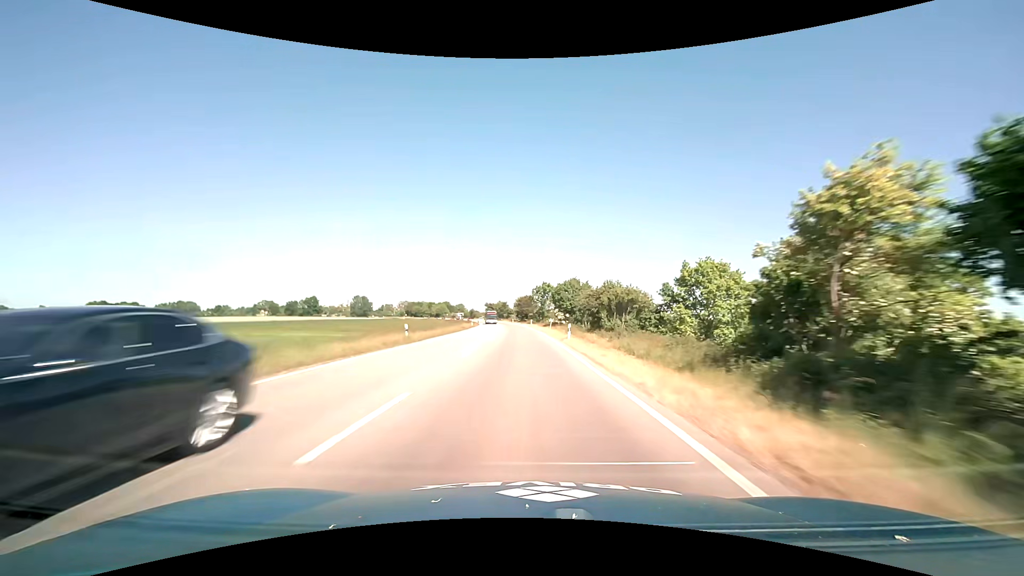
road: primary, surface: asphalt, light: Day
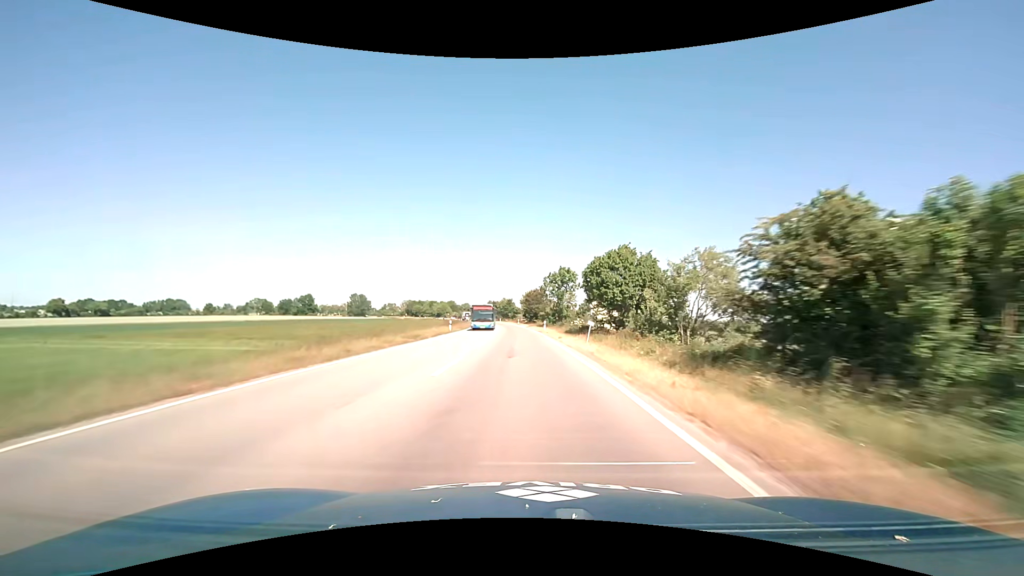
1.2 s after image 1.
(-0.2, +29.5) m; -1°
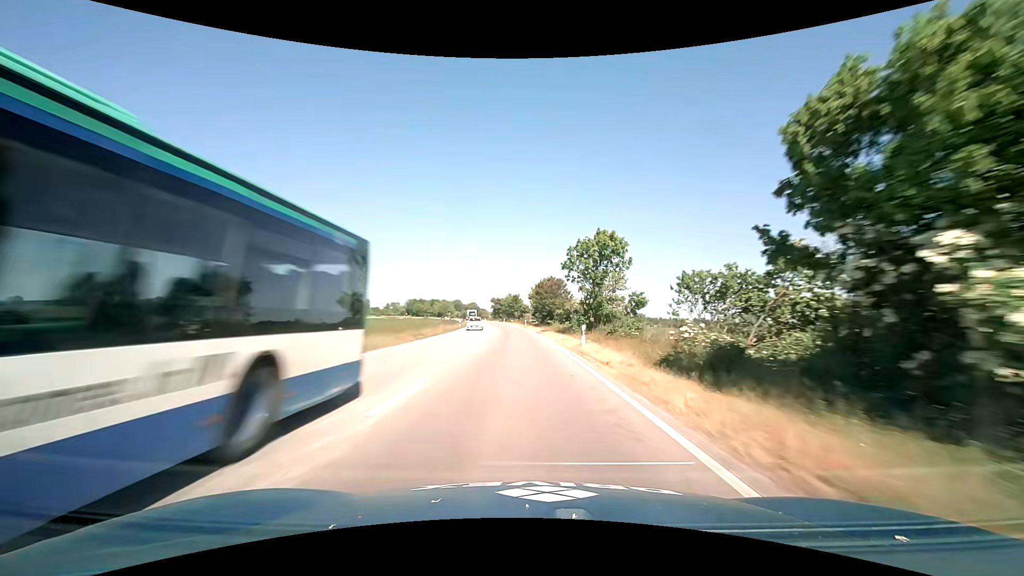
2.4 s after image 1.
(-0.3, +28.7) m; -1°
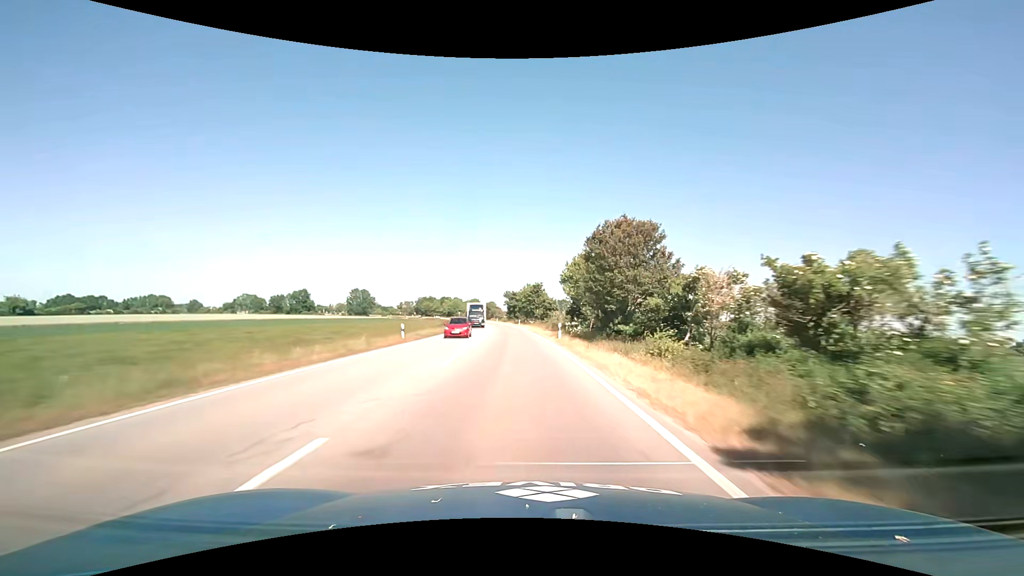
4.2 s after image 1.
(-0.9, +41.4) m; -3°
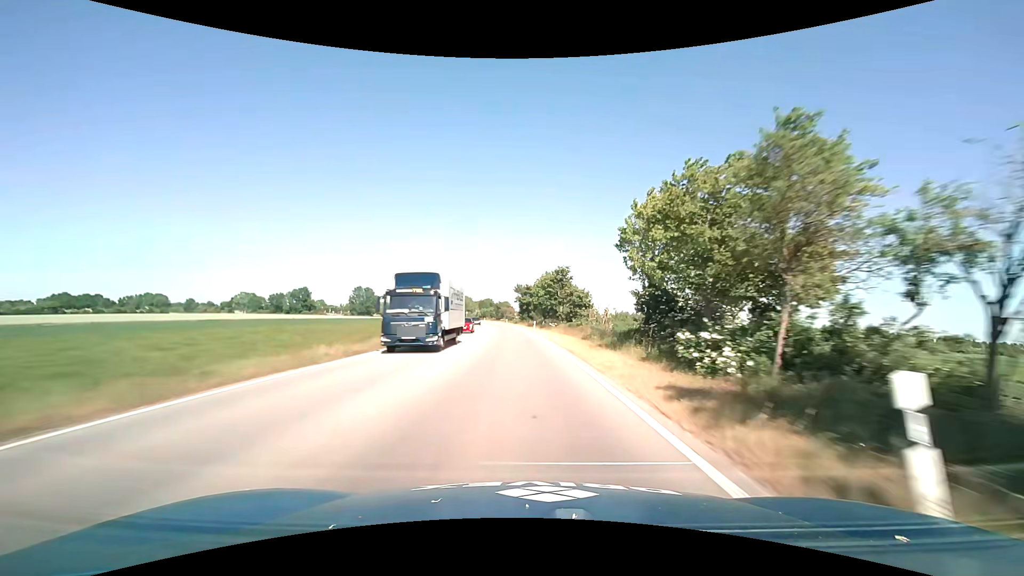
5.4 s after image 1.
(-0.3, +26.6) m; -2°
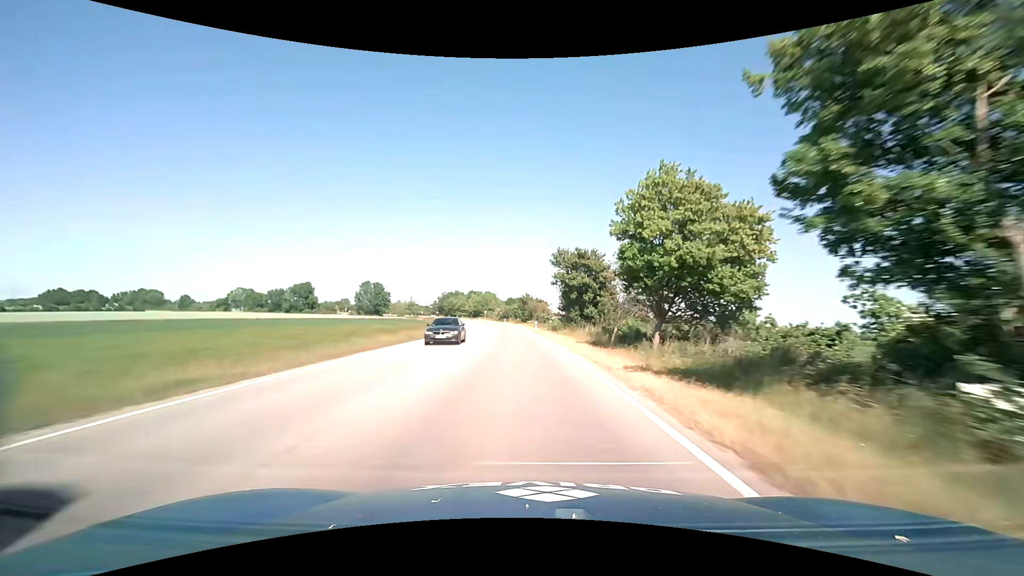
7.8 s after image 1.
(-1.6, +50.9) m; -4°
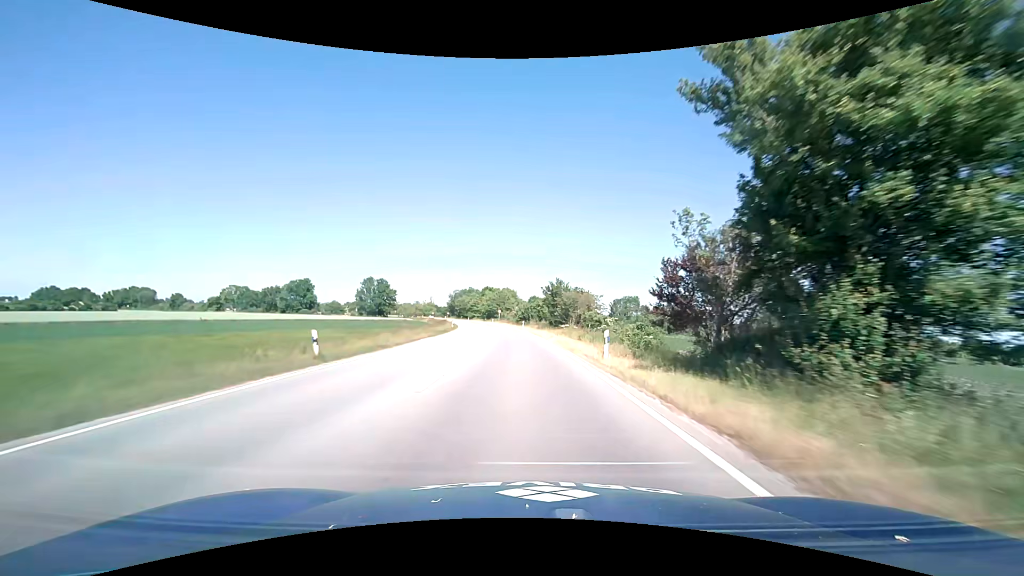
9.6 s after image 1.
(-0.9, +36.4) m; -3°
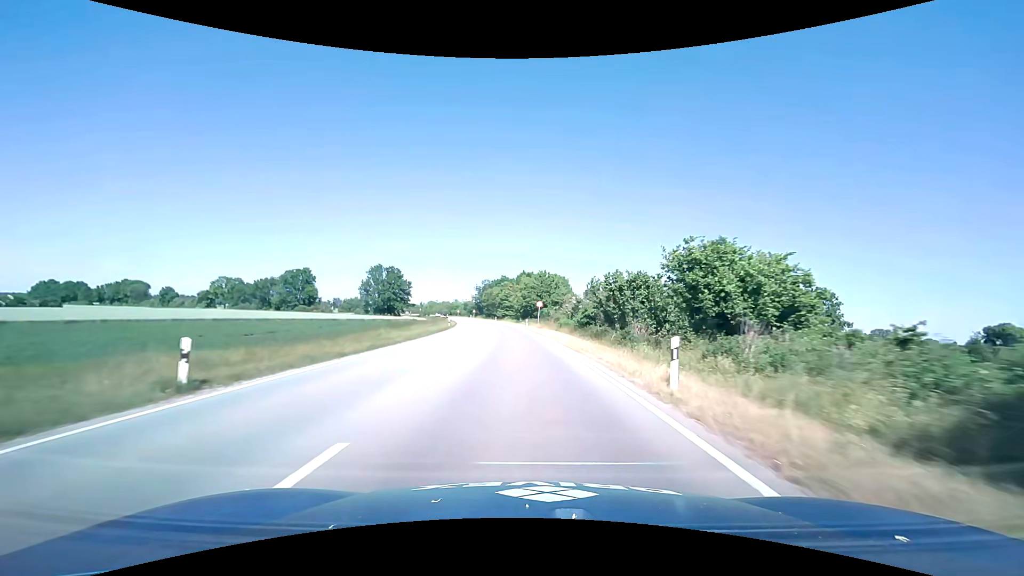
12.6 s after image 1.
(-2.3, +56.6) m; -5°
(0, +10) (0, +20) (-1, +30) (-1, +40) (-2, +50) (-3, +60) (-4, +70) (-5, +80) (-6, +90) (-8, +100) m
